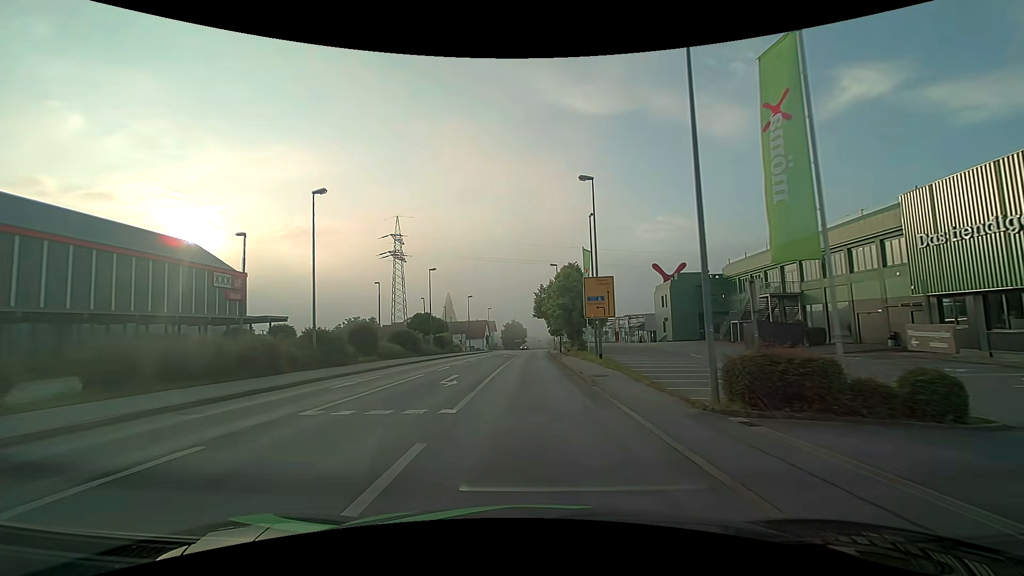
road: tertiary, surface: asphalt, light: Day
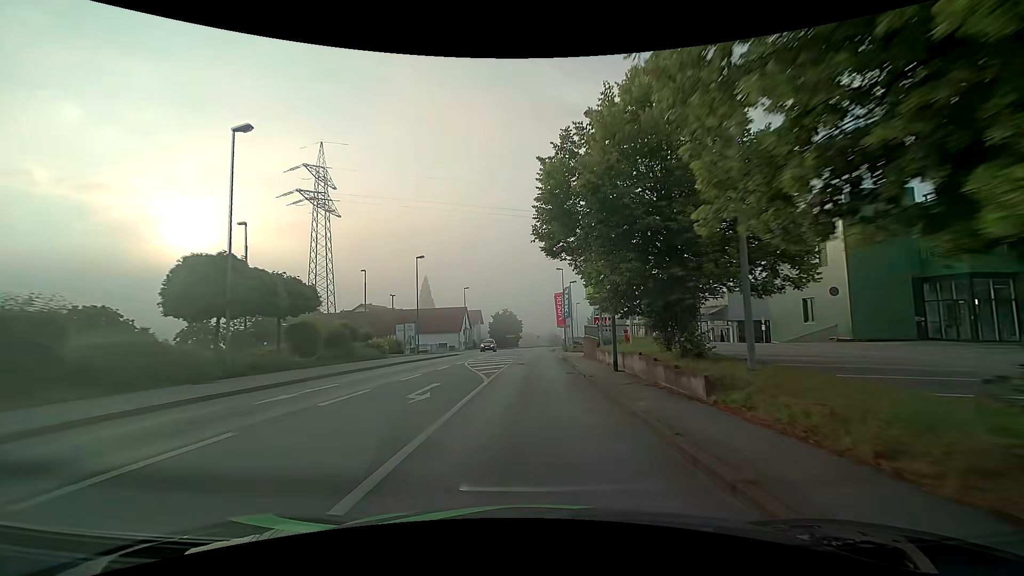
(0.0, +38.3) m; 0°
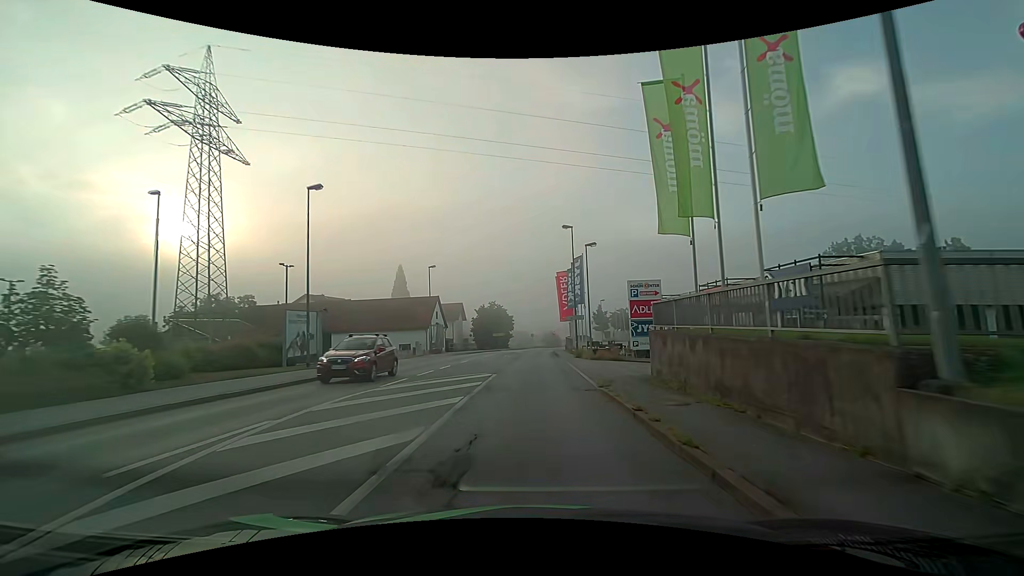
(+0.1, +23.0) m; +1°
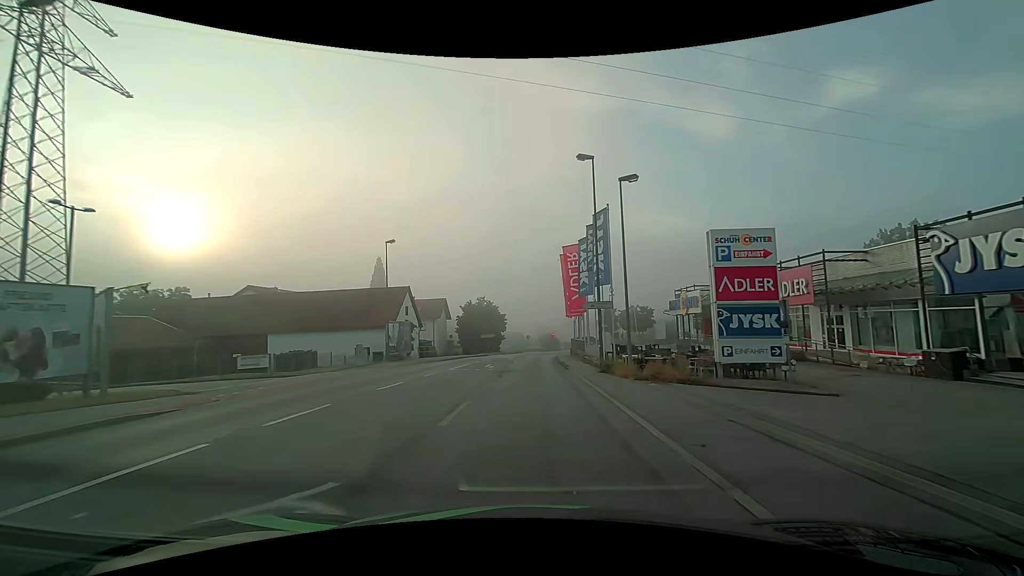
(+0.1, +15.3) m; 0°
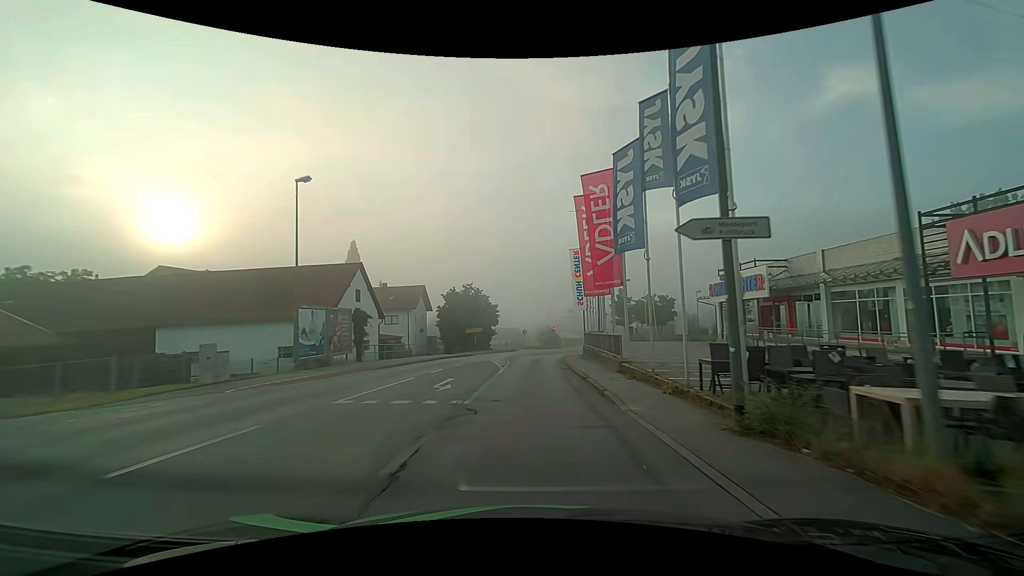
(+0.1, +15.3) m; 0°
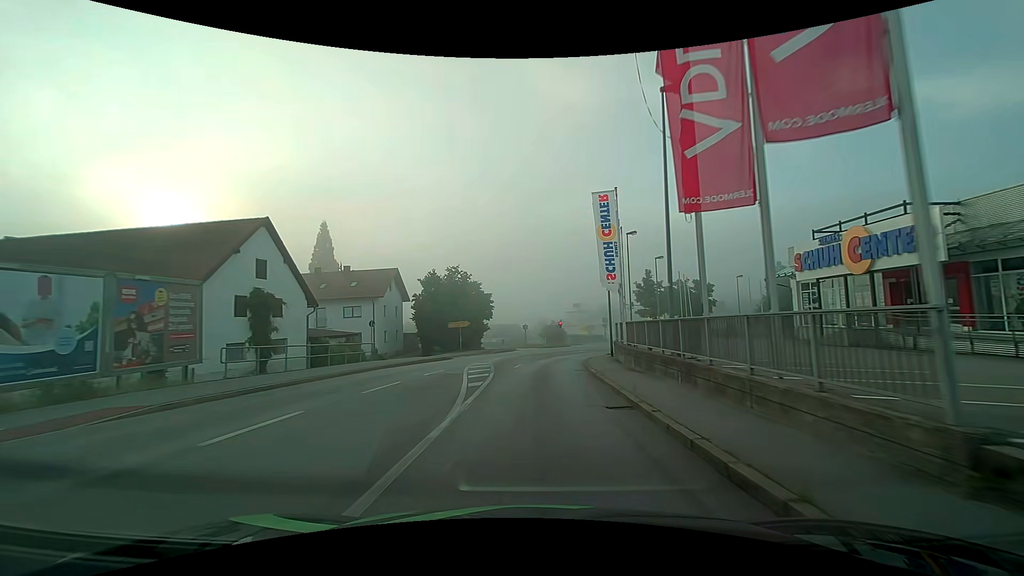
(0.0, +15.4) m; 0°
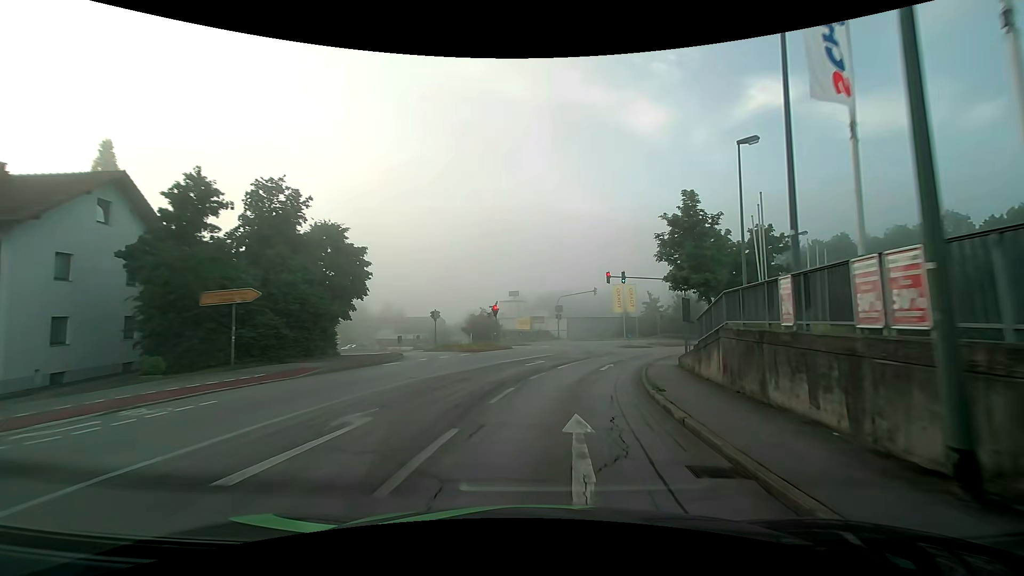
(+0.9, +30.6) m; +7°
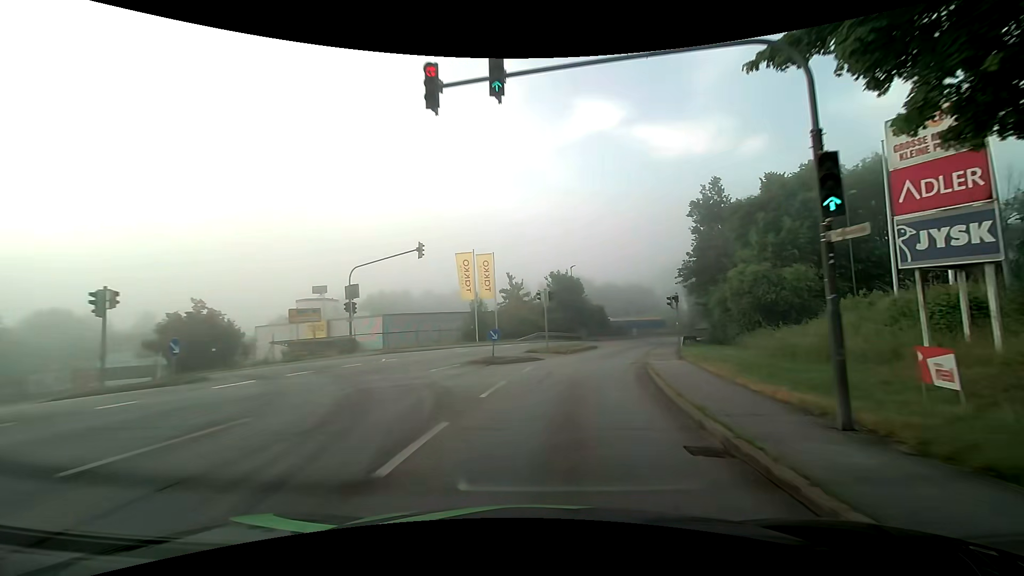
(+4.4, +30.2) m; +17°
(0, +10) (+2, +20) (+4, +30) (+7, +39) (+11, +48) (+16, +57) (+22, +65) (+28, +73) (+34, +82) (+39, +90) m
